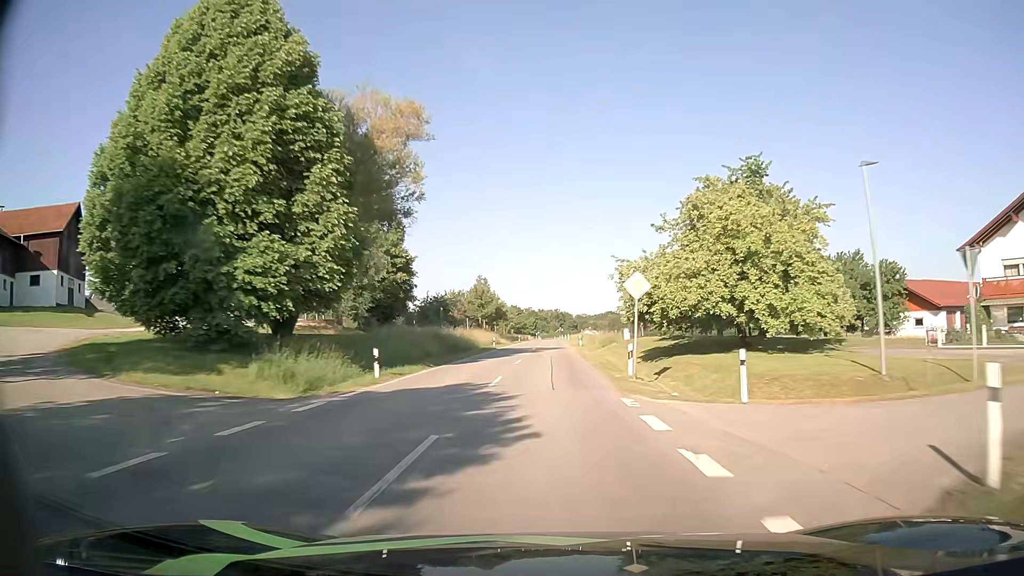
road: secondary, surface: asphalt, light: Day
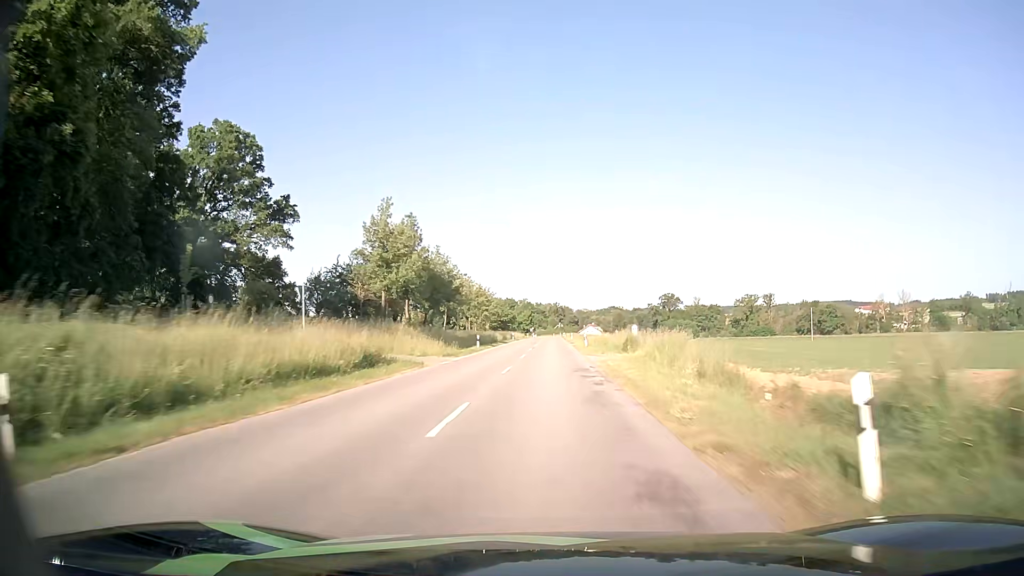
(+0.4, +56.8) m; 0°
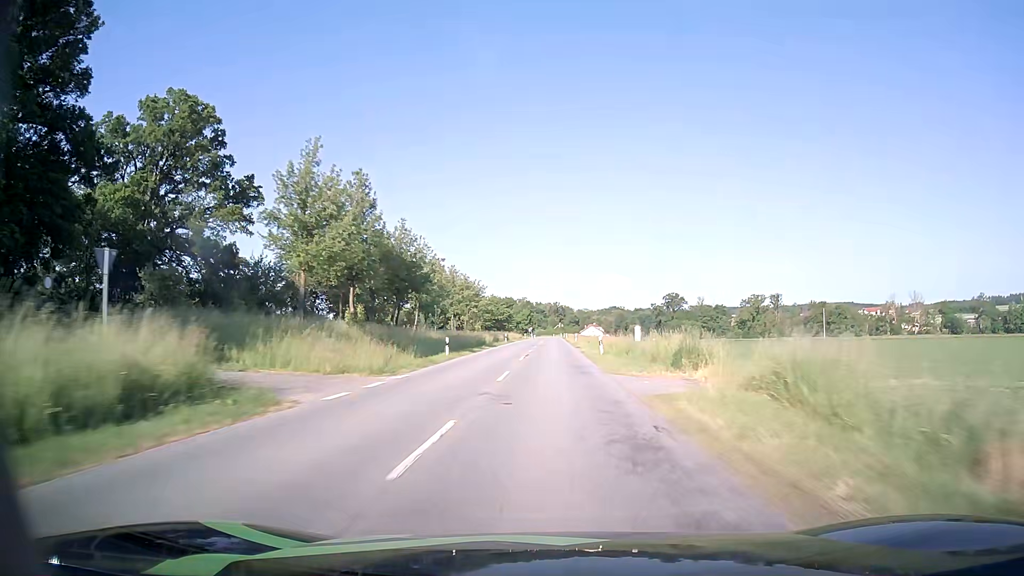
(0.0, +14.5) m; 0°
(0, +10) (0, +20) (0, +30) (0, +40) (0, +50) (0, +60) (0, +70) (0, +80) (0, +90) (0, +100) m
